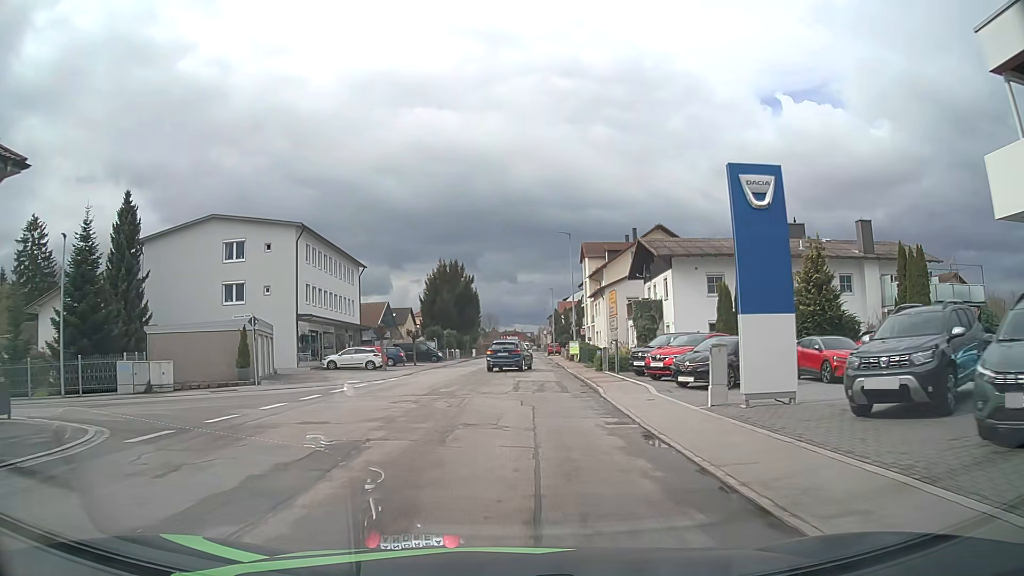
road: unclassified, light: Day
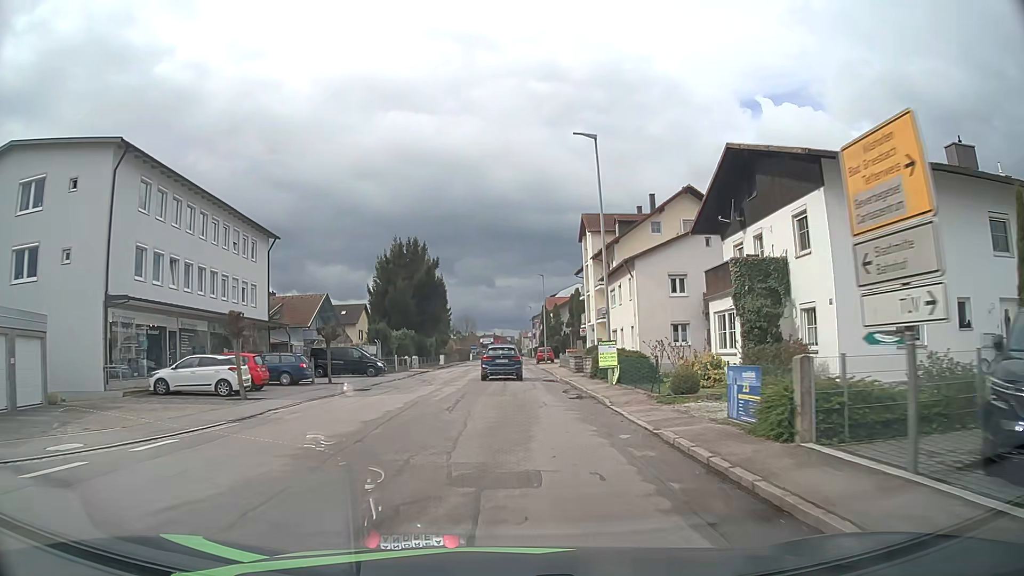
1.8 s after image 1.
(+0.3, +21.1) m; +1°
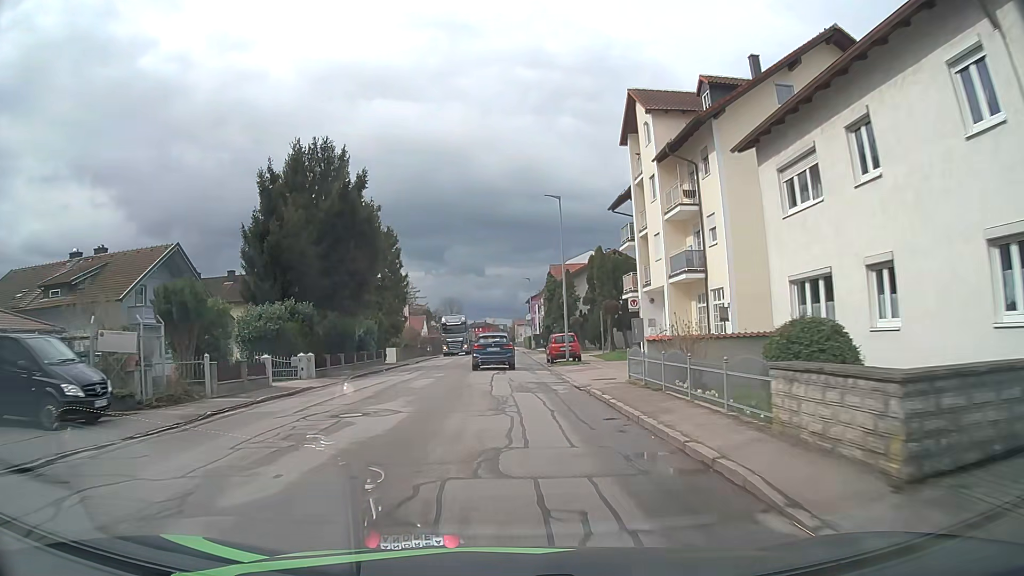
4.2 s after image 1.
(+0.6, +30.2) m; +1°
(0, +10) (0, +20) (0, +30) (0, +40) (-1, +50) (-1, +60) (-1, +70) (-1, +80) (-1, +90) (-1, +100) m
